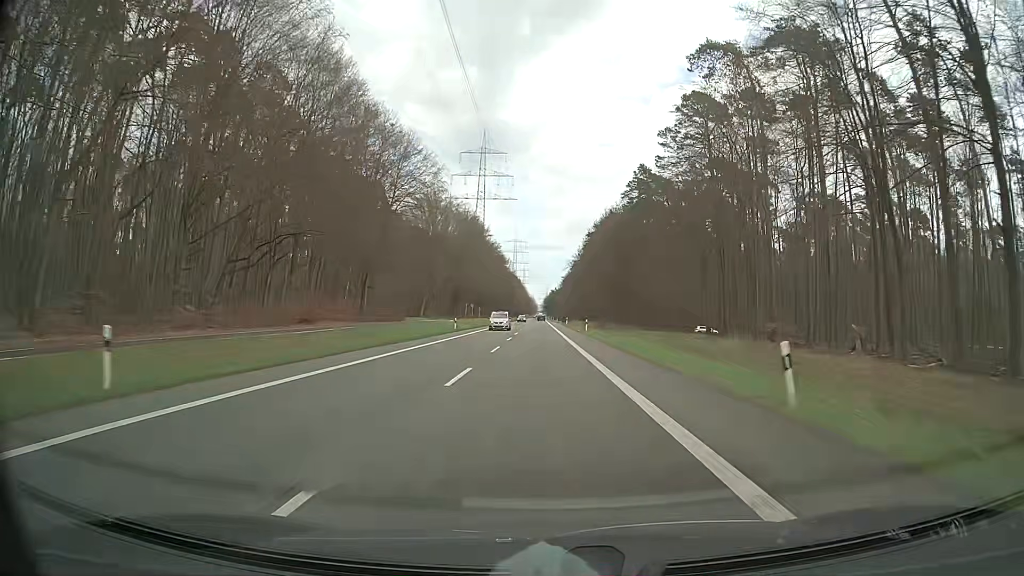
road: secondary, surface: asphalt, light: Day
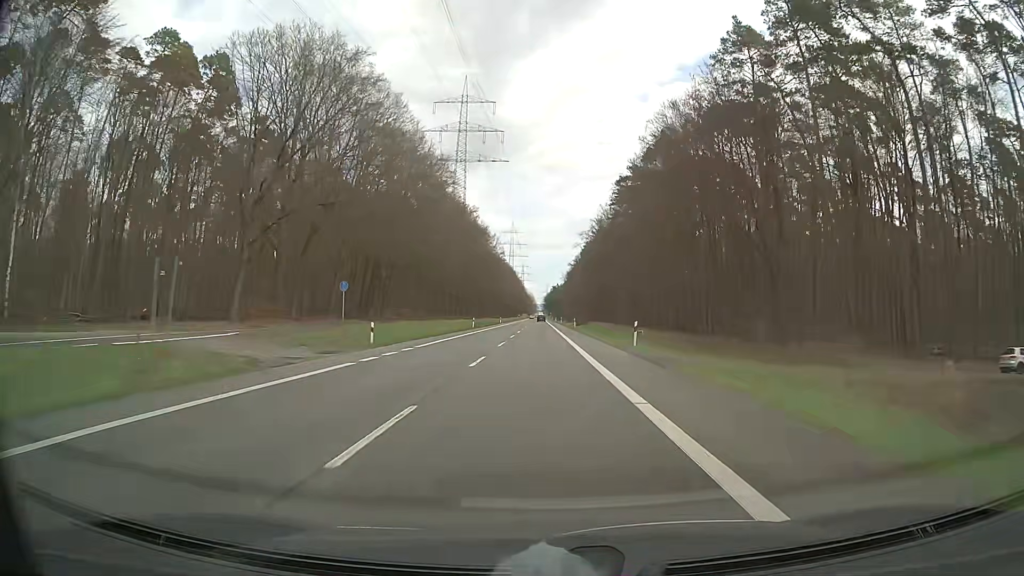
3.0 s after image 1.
(+0.1, +79.2) m; 0°
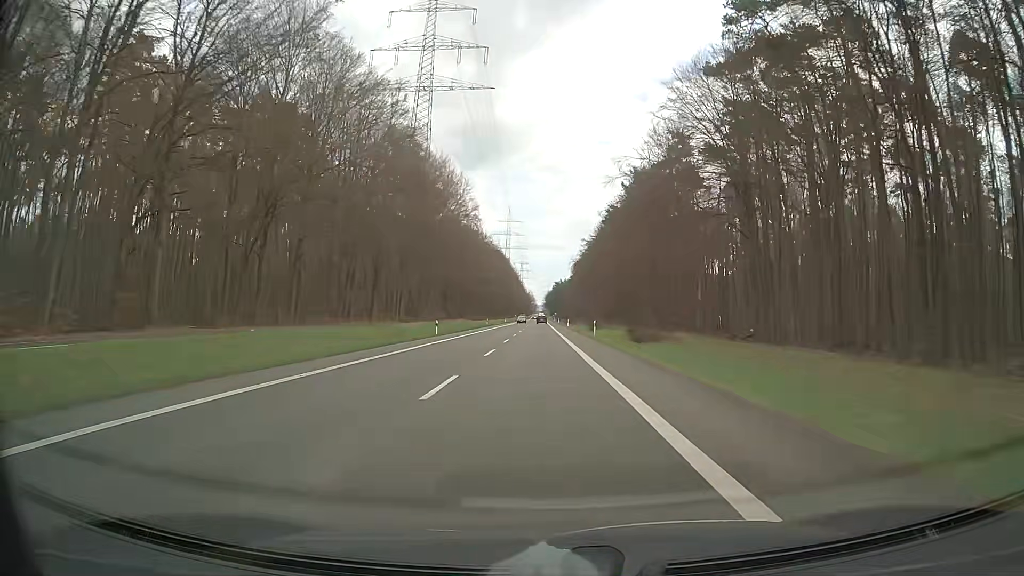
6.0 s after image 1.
(+0.4, +79.2) m; 0°
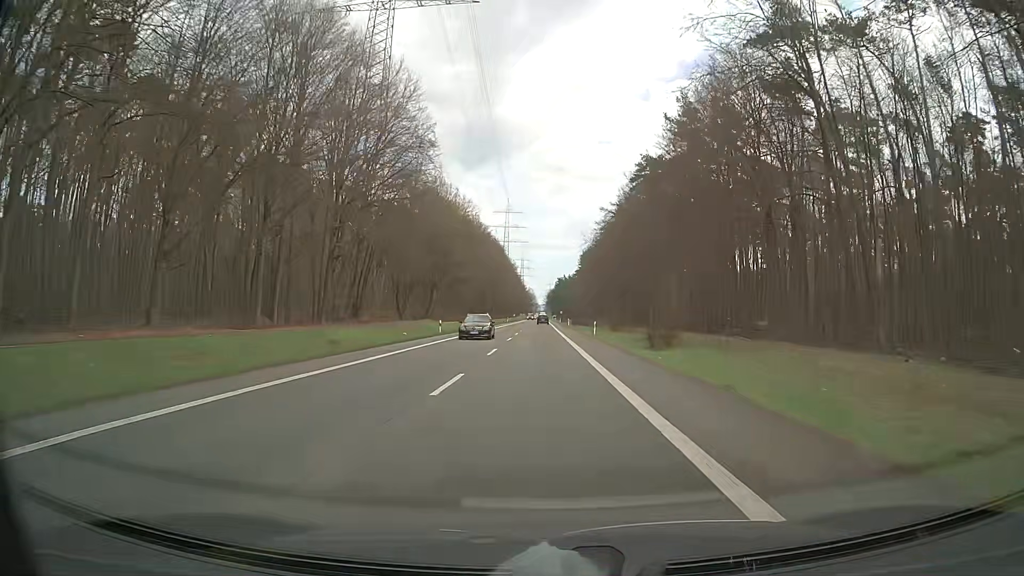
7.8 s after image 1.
(-0.1, +47.5) m; 0°
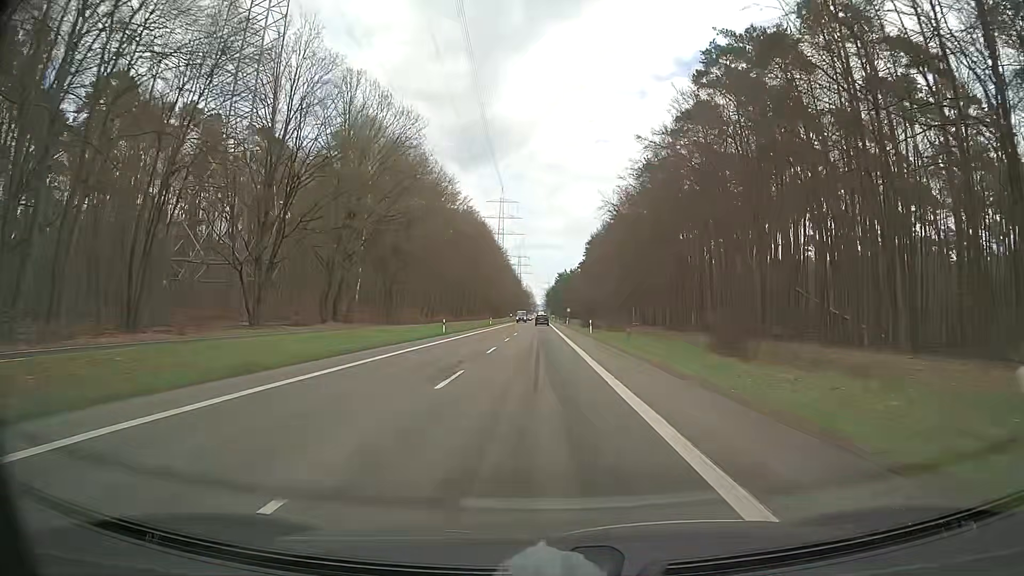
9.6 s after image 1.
(+0.1, +47.5) m; 0°
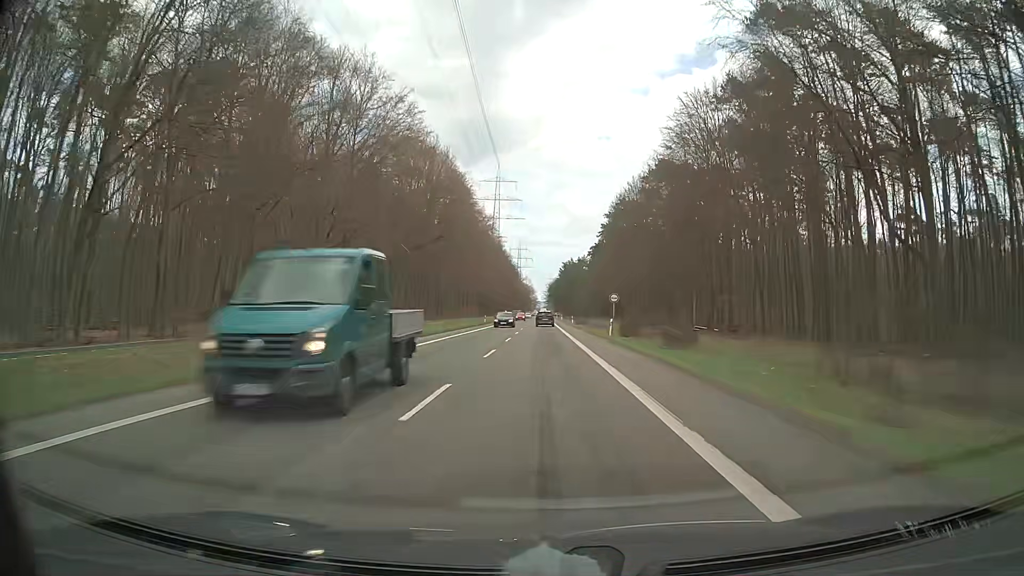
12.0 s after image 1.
(-0.4, +63.0) m; 0°
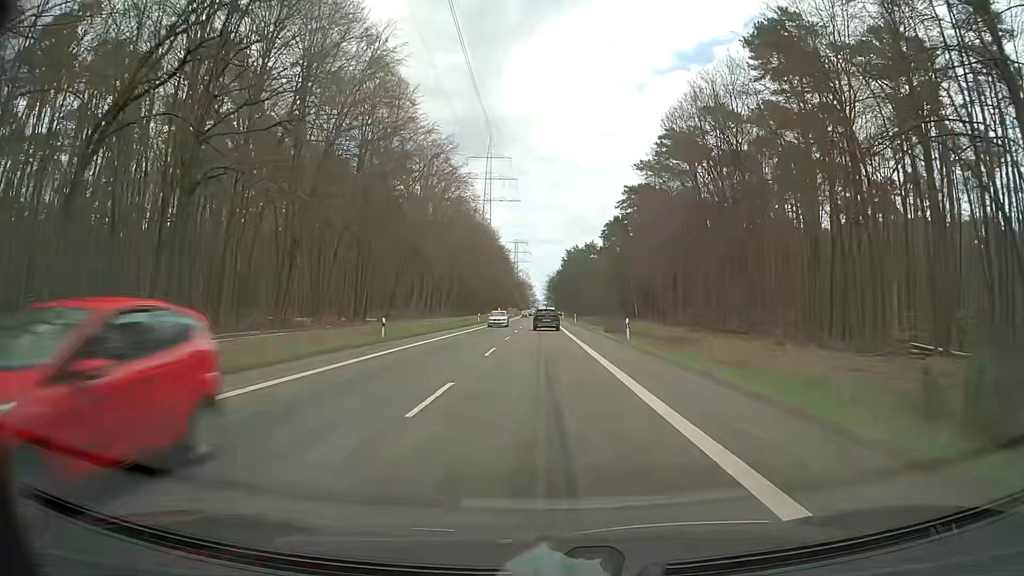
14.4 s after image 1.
(+0.1, +58.3) m; 0°
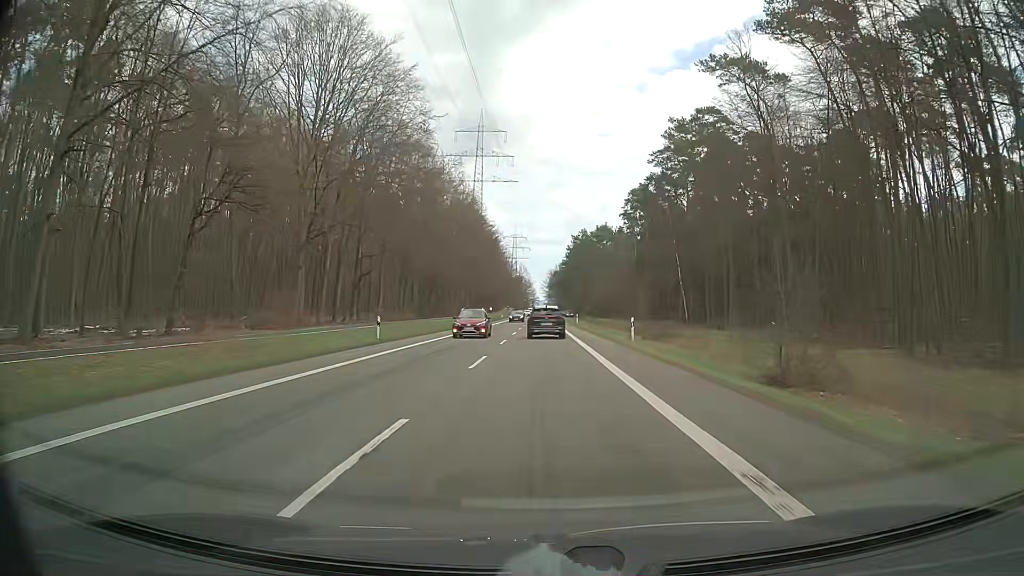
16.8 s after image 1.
(-0.1, +51.0) m; 0°
(0, +10) (0, +20) (0, +30) (0, +40) (0, +50) (0, +60) (0, +70) (0, +80) (+1, +90) (+1, +100) m
